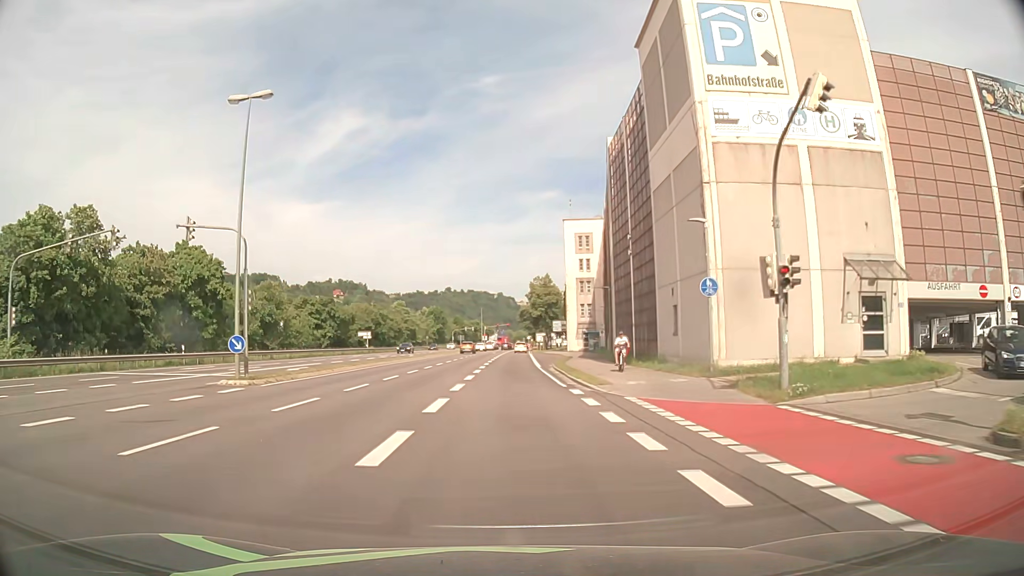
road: primary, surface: asphalt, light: Day
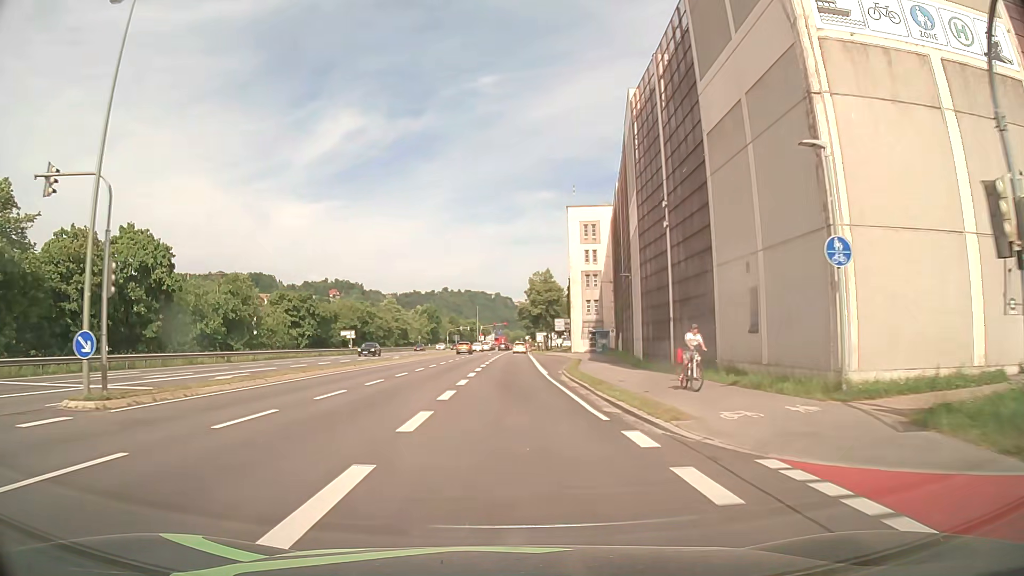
(0.0, +9.0) m; 0°
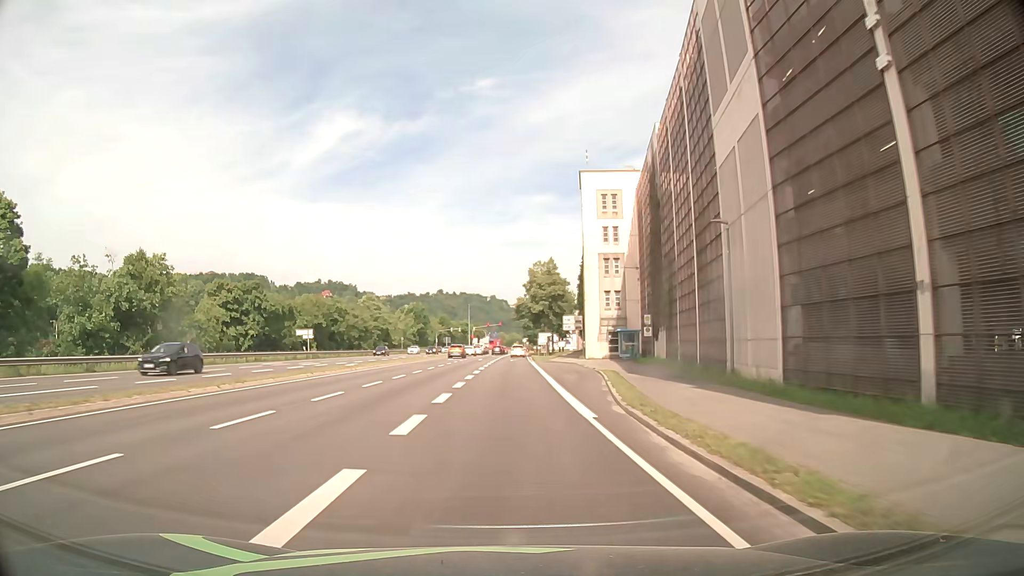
(0.0, +17.9) m; -1°
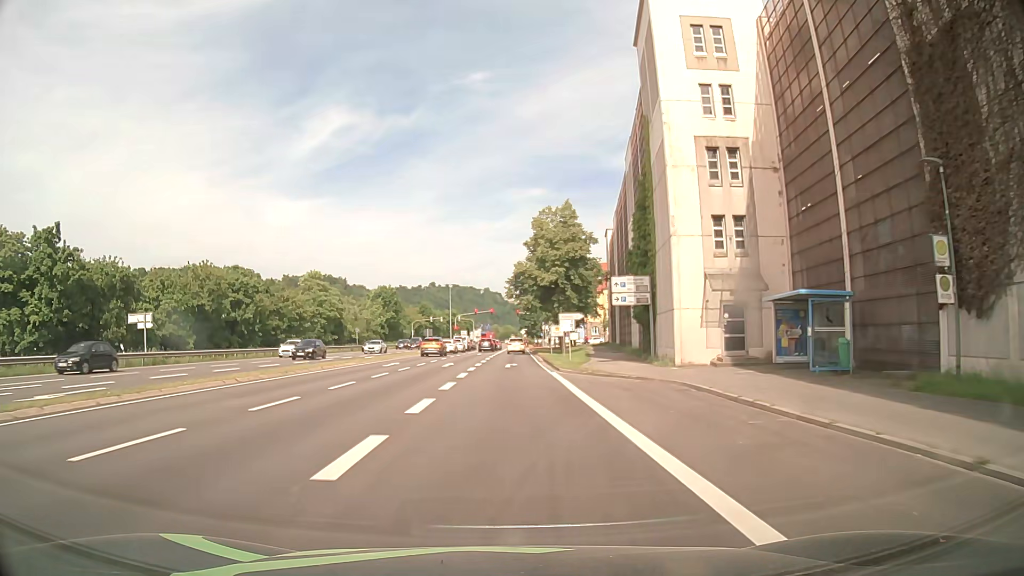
(+1.2, +33.6) m; +4°
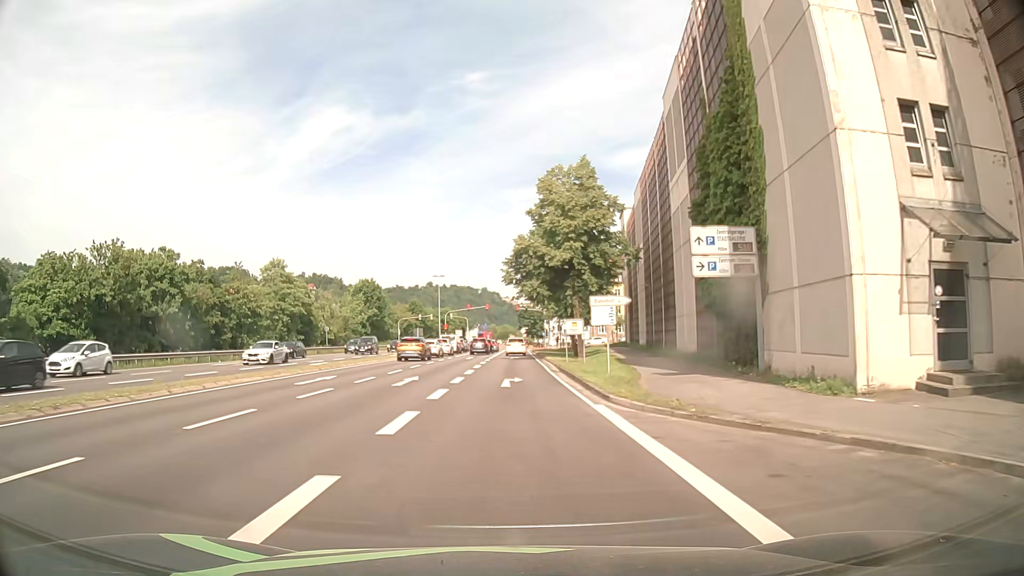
(-0.5, +14.6) m; -2°
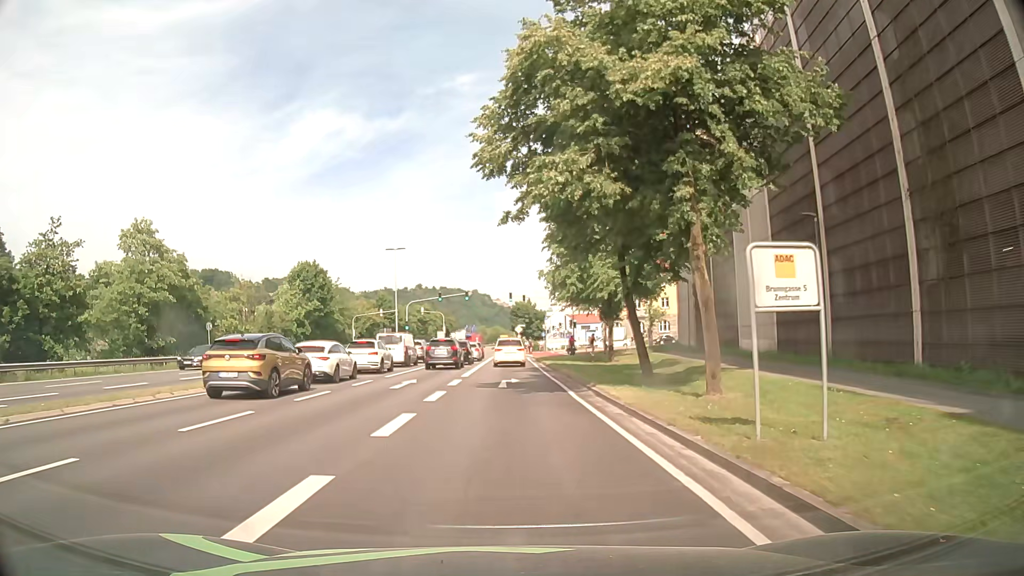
(-0.3, +29.6) m; +1°
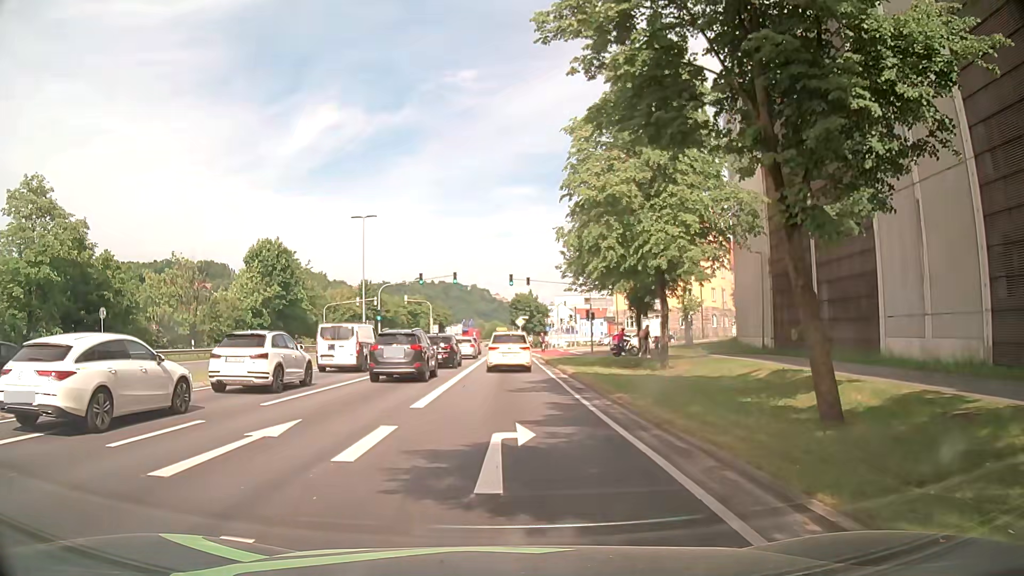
(+0.1, +14.1) m; 0°
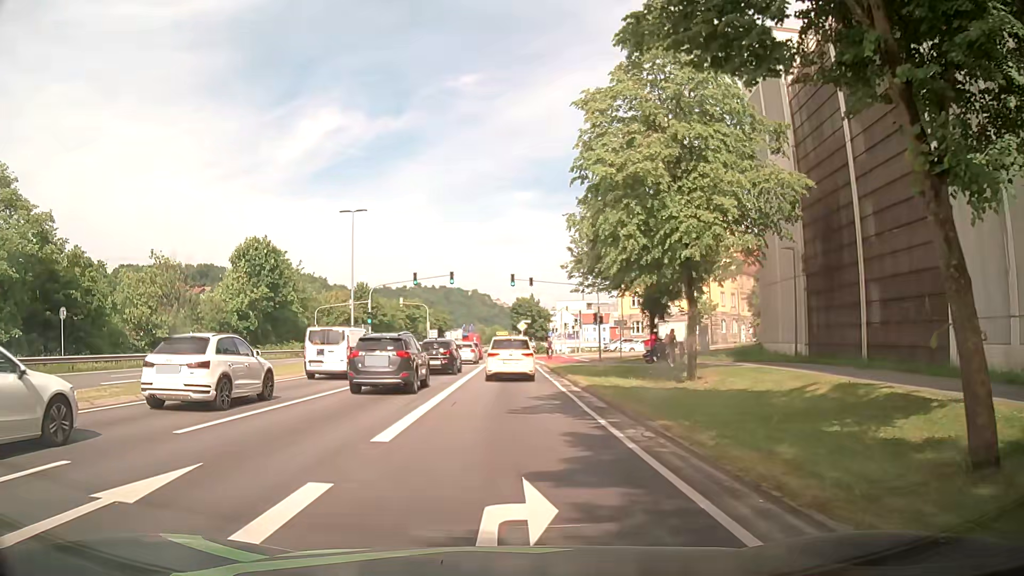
(+0.1, +3.9) m; +1°
